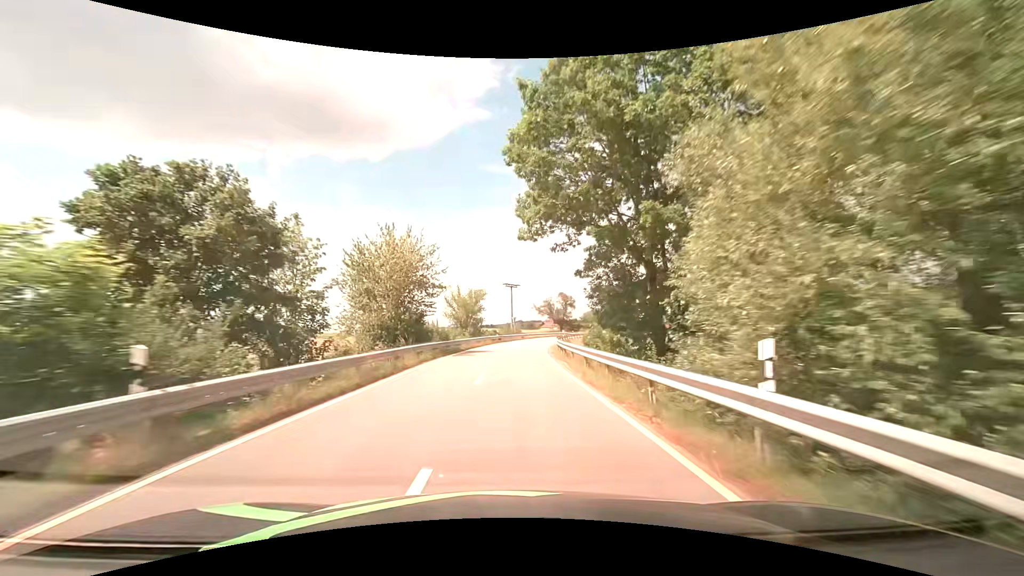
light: Day
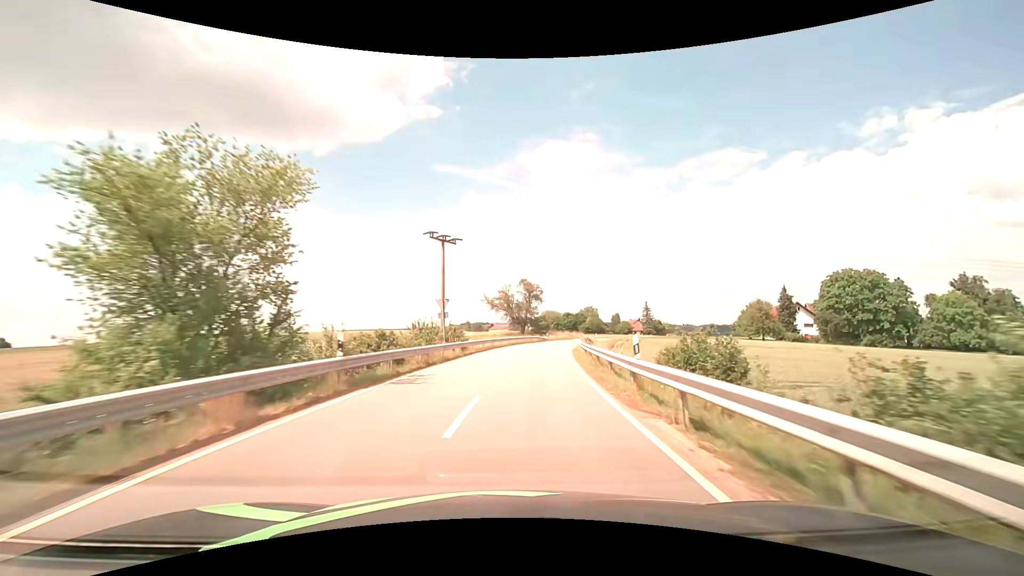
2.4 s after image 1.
(+1.3, +42.0) m; +6°
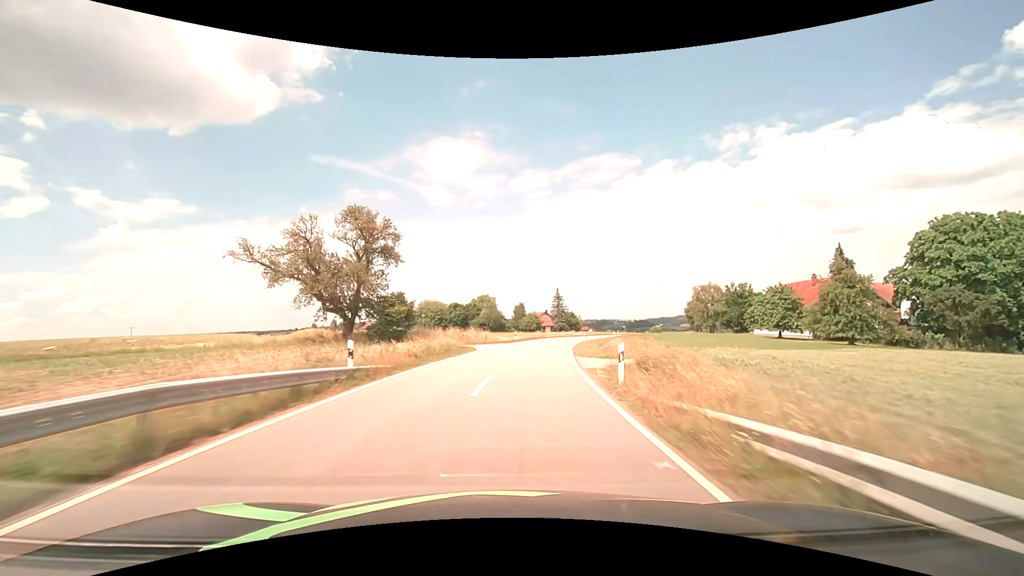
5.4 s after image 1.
(+6.5, +57.0) m; +13°
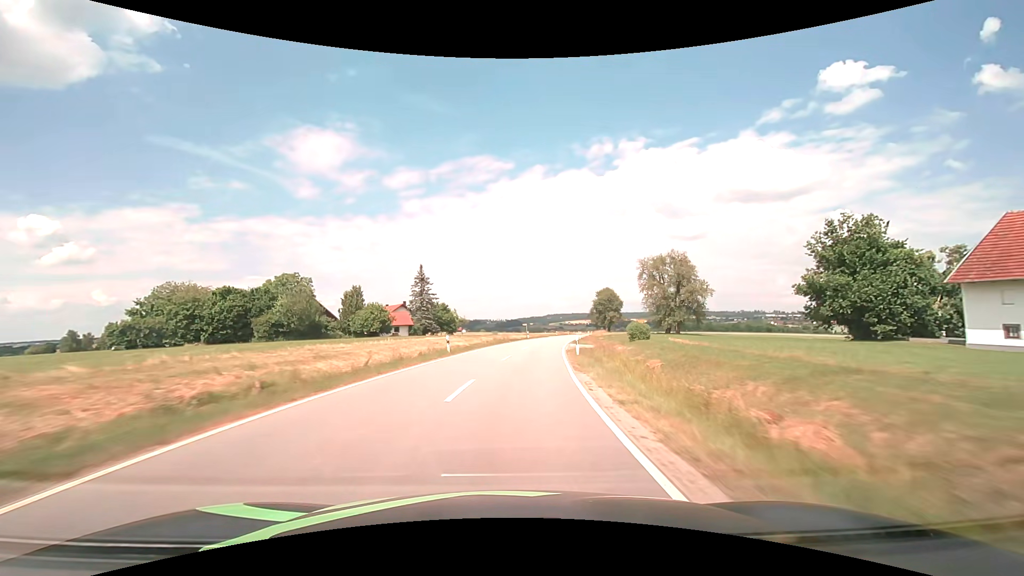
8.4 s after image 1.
(+8.0, +61.0) m; +14°
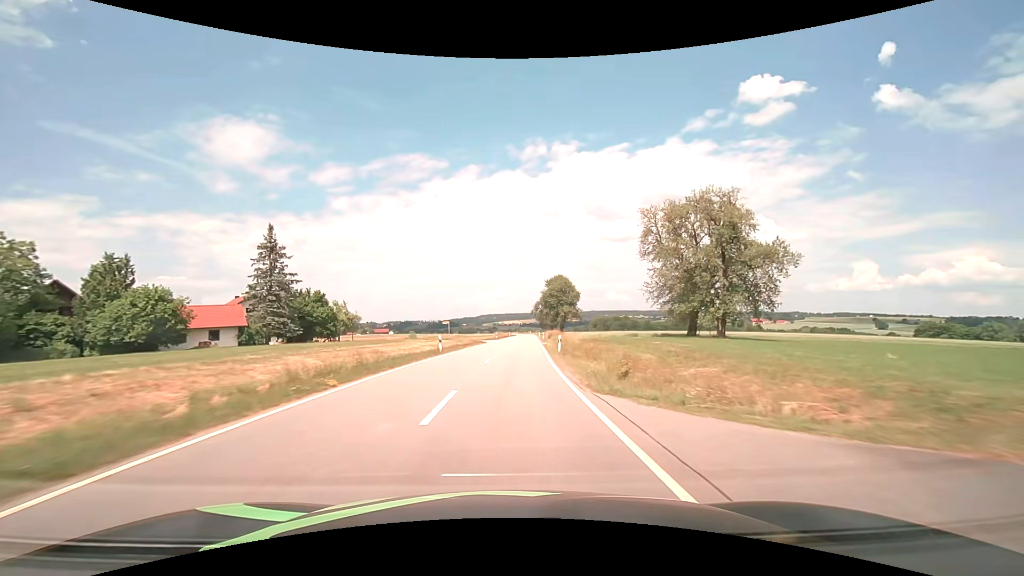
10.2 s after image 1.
(+2.9, +38.6) m; +8°
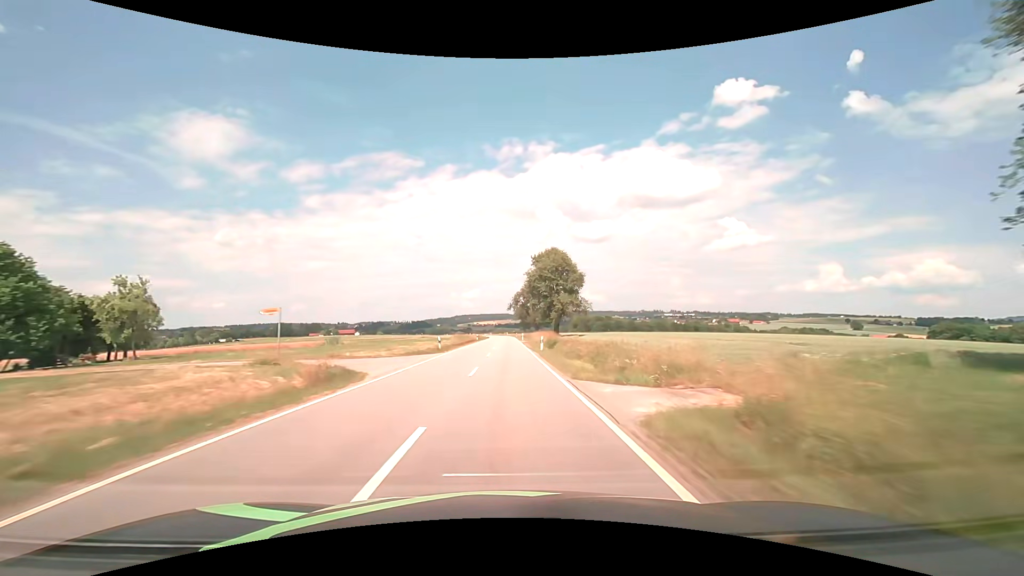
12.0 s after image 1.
(+1.4, +40.6) m; +3°
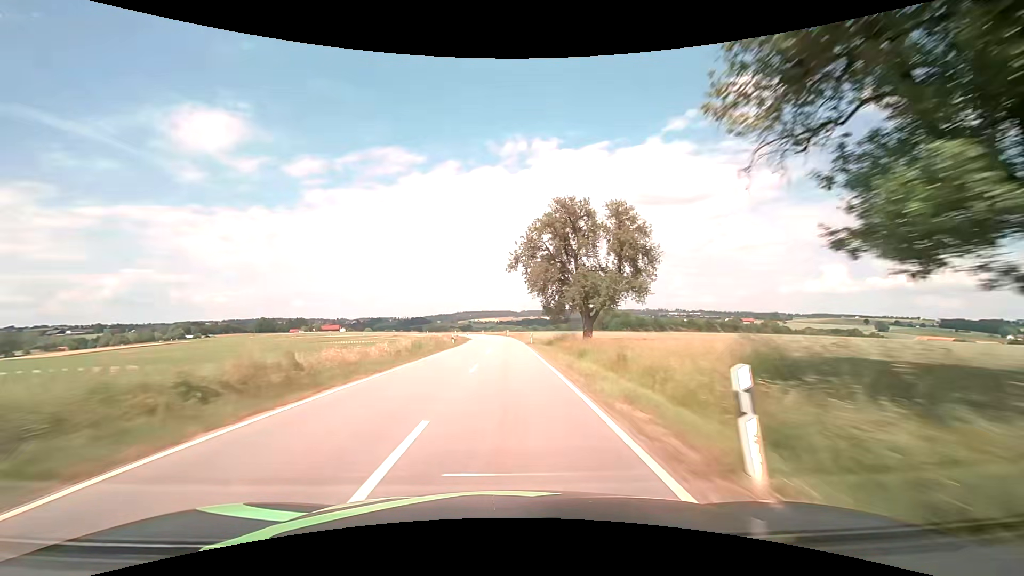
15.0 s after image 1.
(+0.2, +73.1) m; 0°
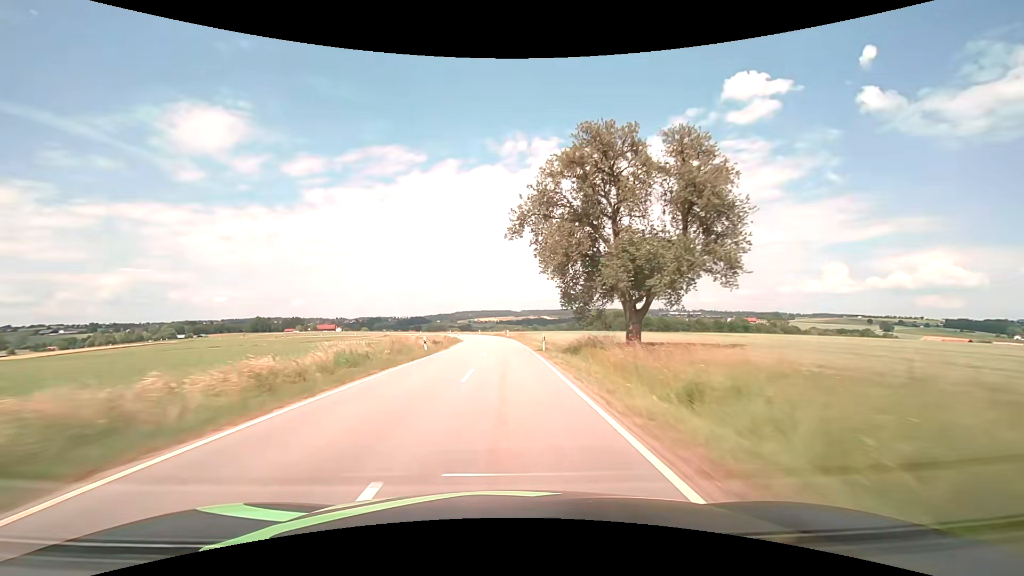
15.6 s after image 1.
(0.0, +15.2) m; 0°
(0, +10) (0, +20) (0, +30) (0, +40) (0, +50) (-1, +60) (-2, +70) (-3, +80) (-4, +90) (-6, +100) m
